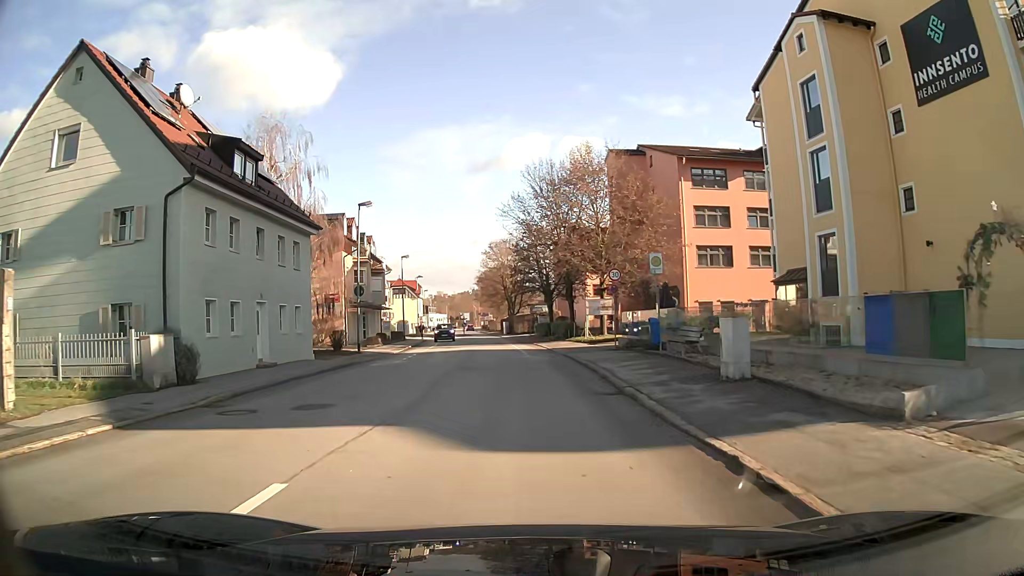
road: primary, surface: asphalt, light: Day
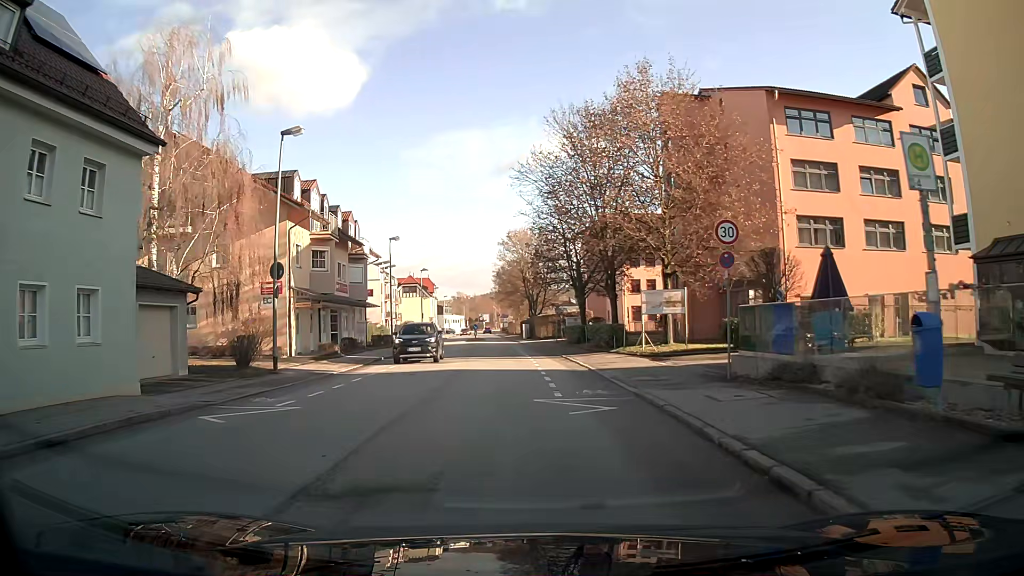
(-0.2, +14.6) m; -2°
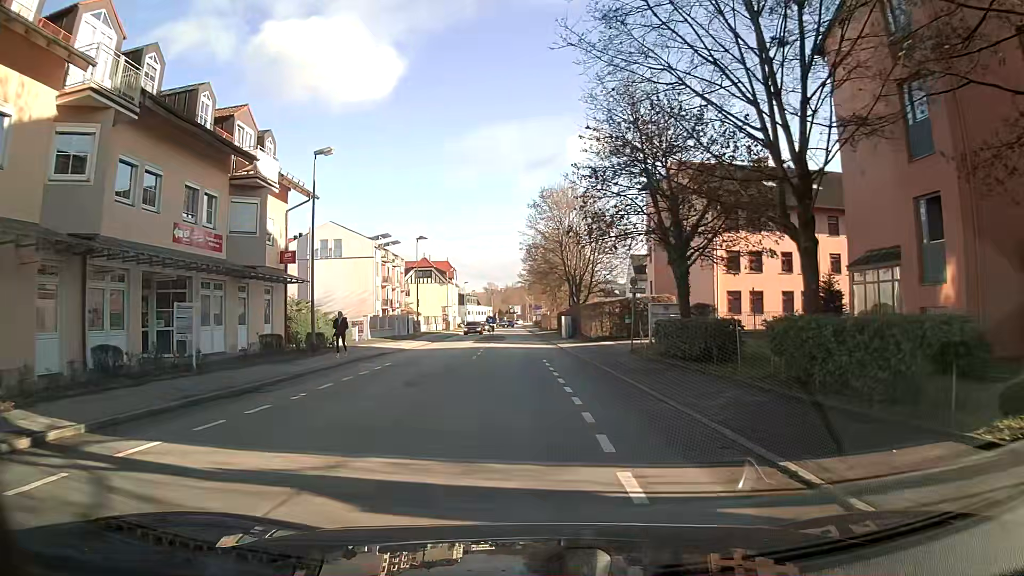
(-0.5, +23.9) m; -3°
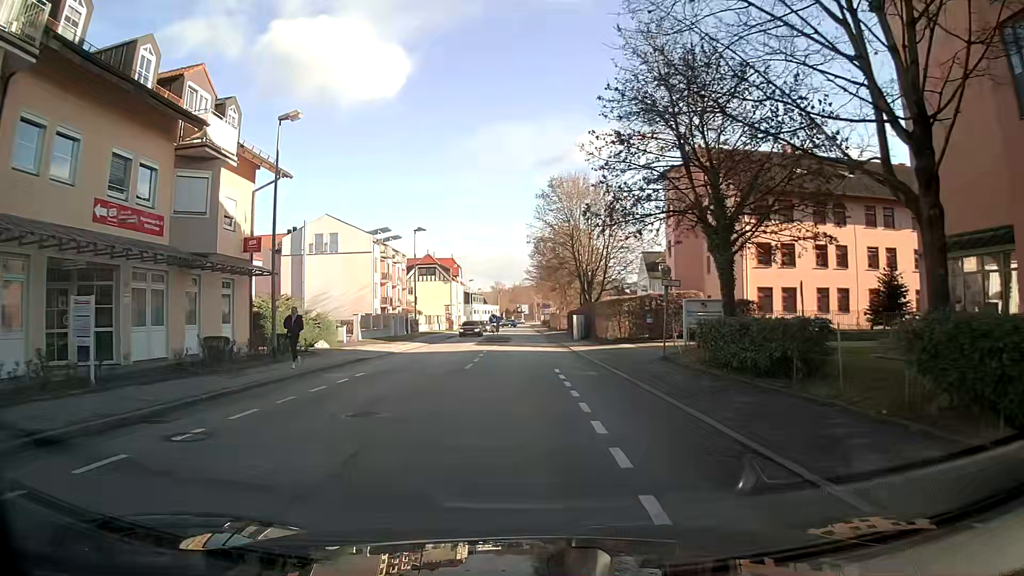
(0.0, +4.8) m; 0°
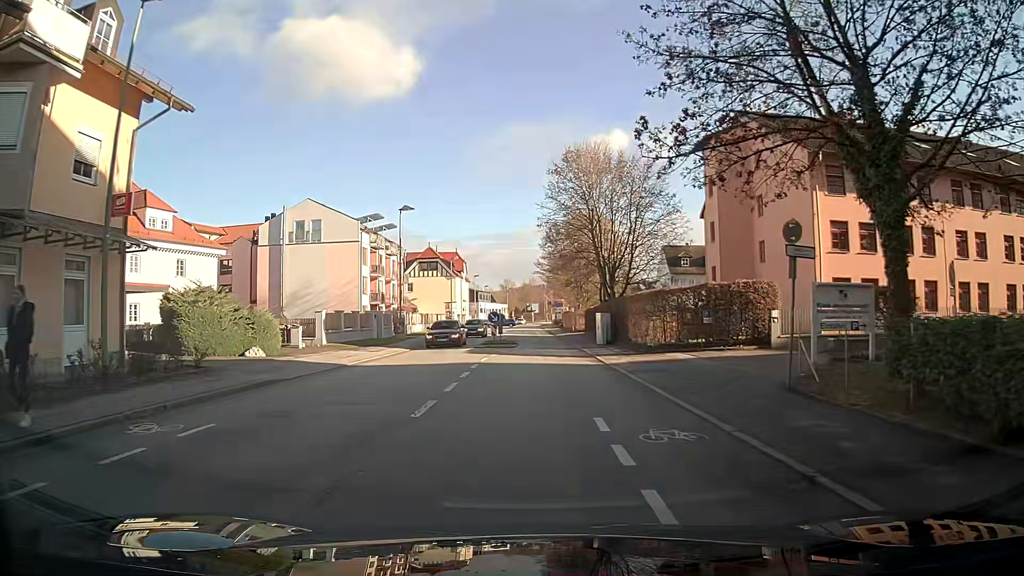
(0.0, +9.6) m; 0°
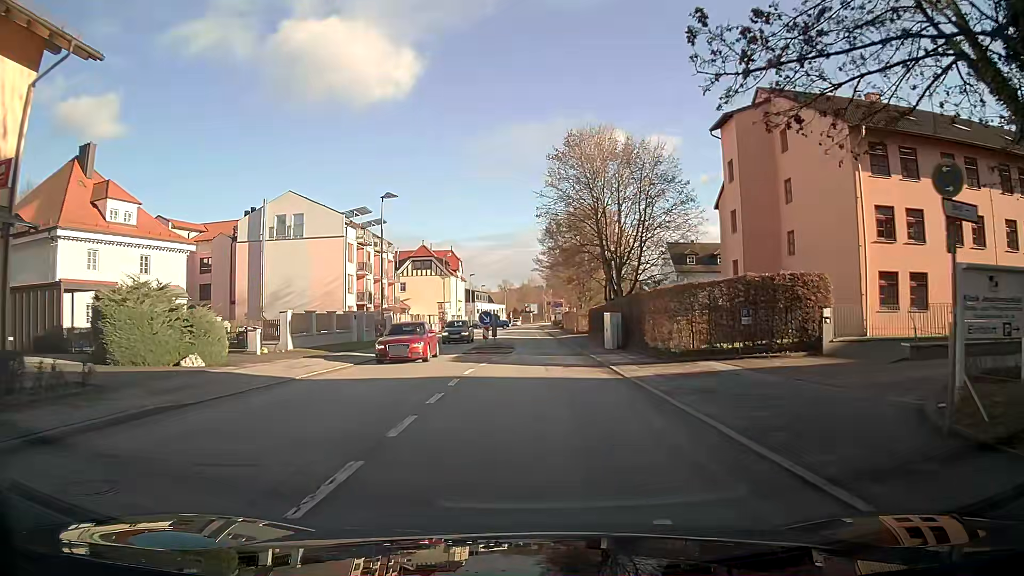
(0.0, +4.8) m; 0°
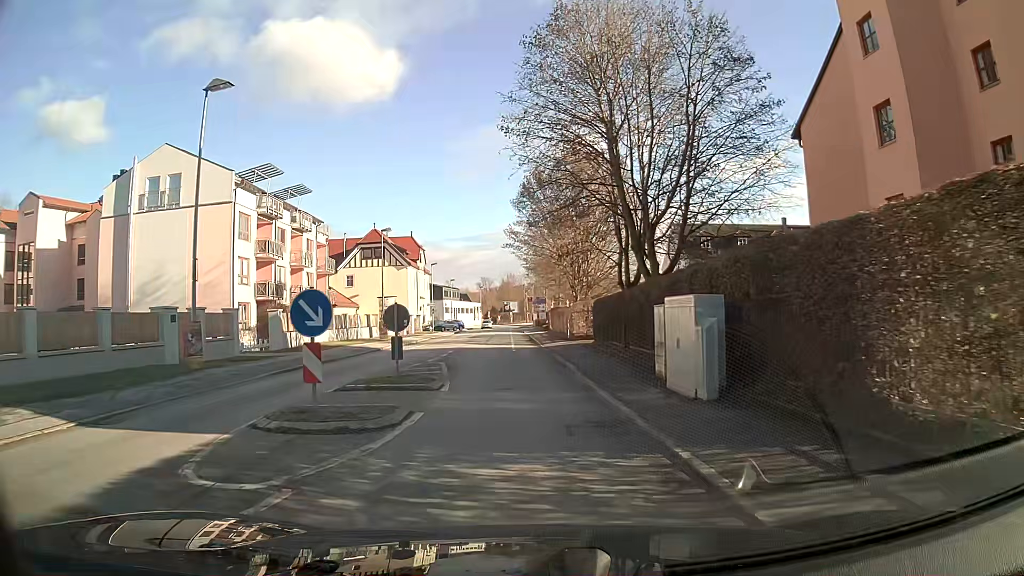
(+0.2, +19.3) m; 0°
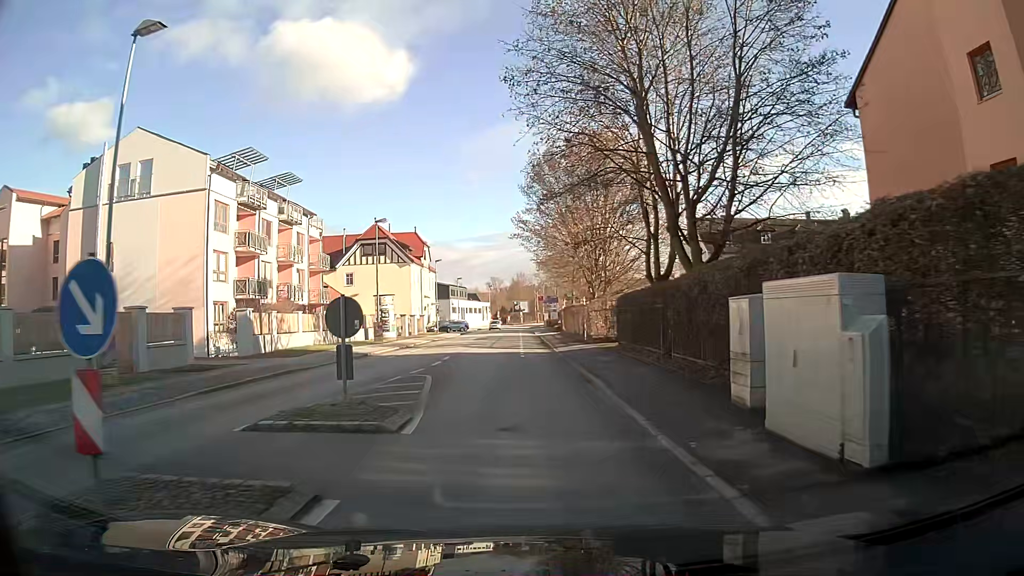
(0.0, +4.8) m; -1°
(0, +10) (-1, +20) (-1, +30) (-1, +40) (-1, +50) (-2, +60) (-2, +70) (-2, +80) (-2, +90) (-2, +100) m
